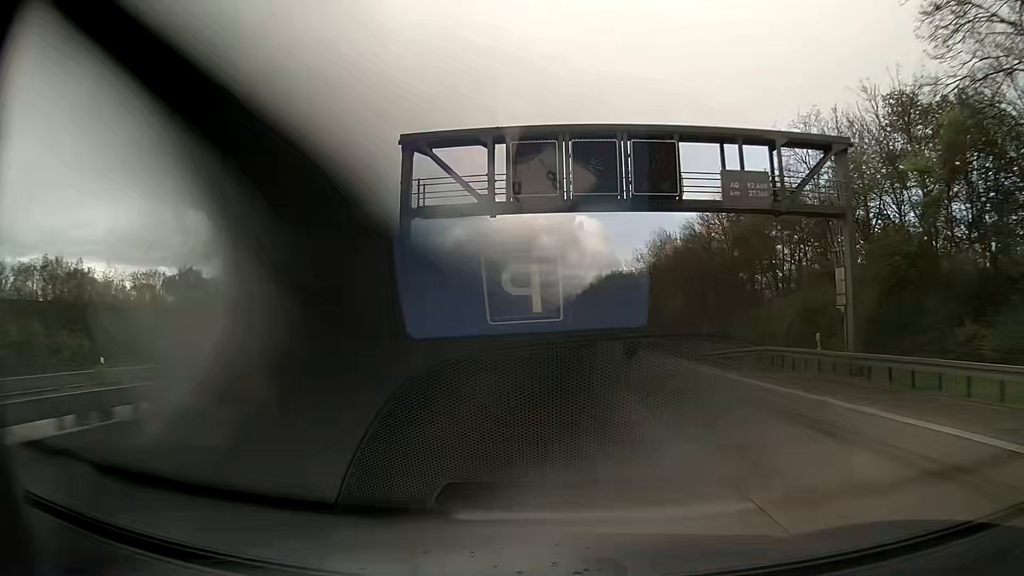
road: motorway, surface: asphalt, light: Day
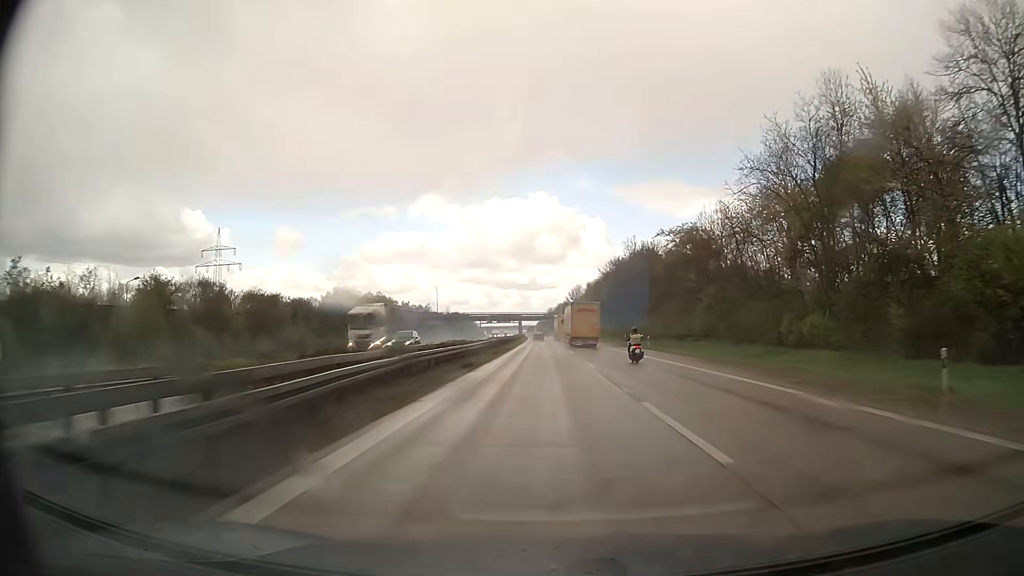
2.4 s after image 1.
(-0.2, +60.6) m; 0°
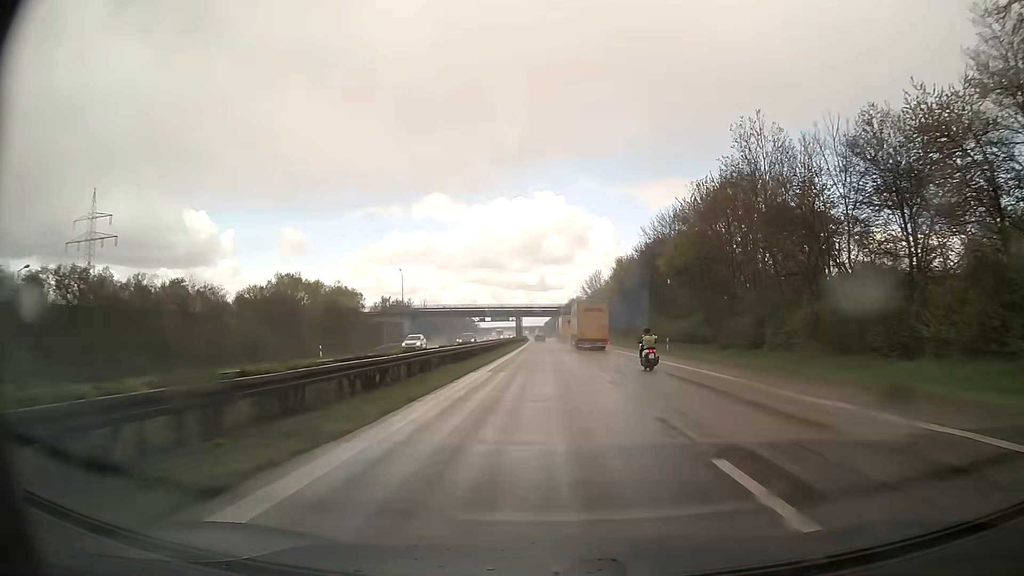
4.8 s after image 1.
(-0.3, +59.9) m; -1°
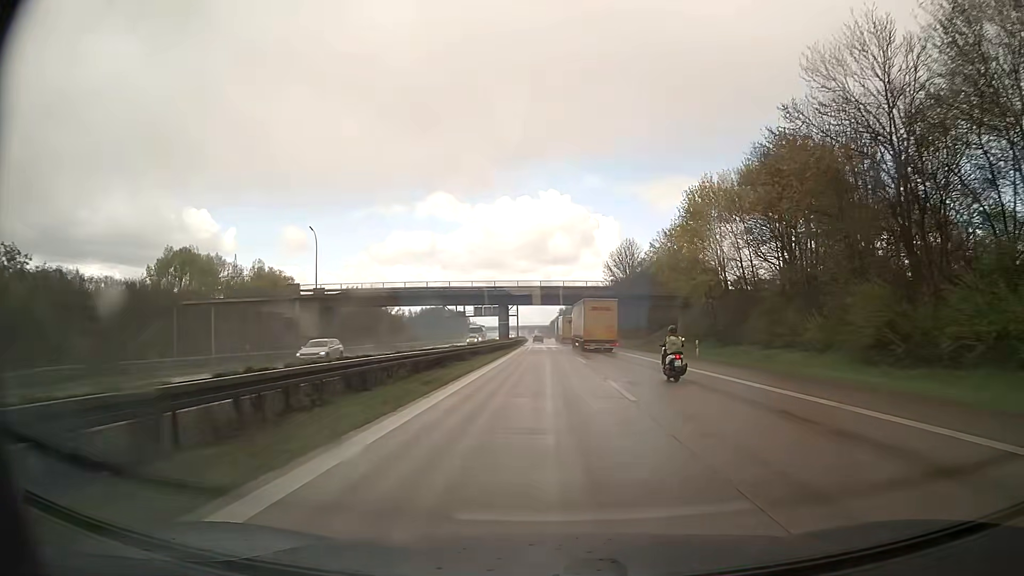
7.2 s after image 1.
(-0.4, +59.6) m; -1°
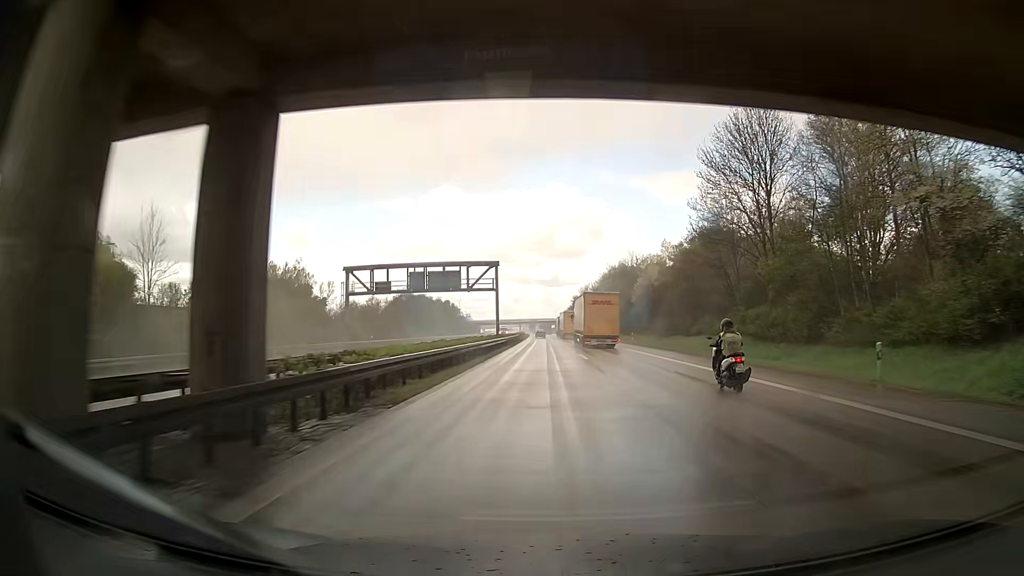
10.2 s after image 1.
(-0.4, +73.1) m; -1°
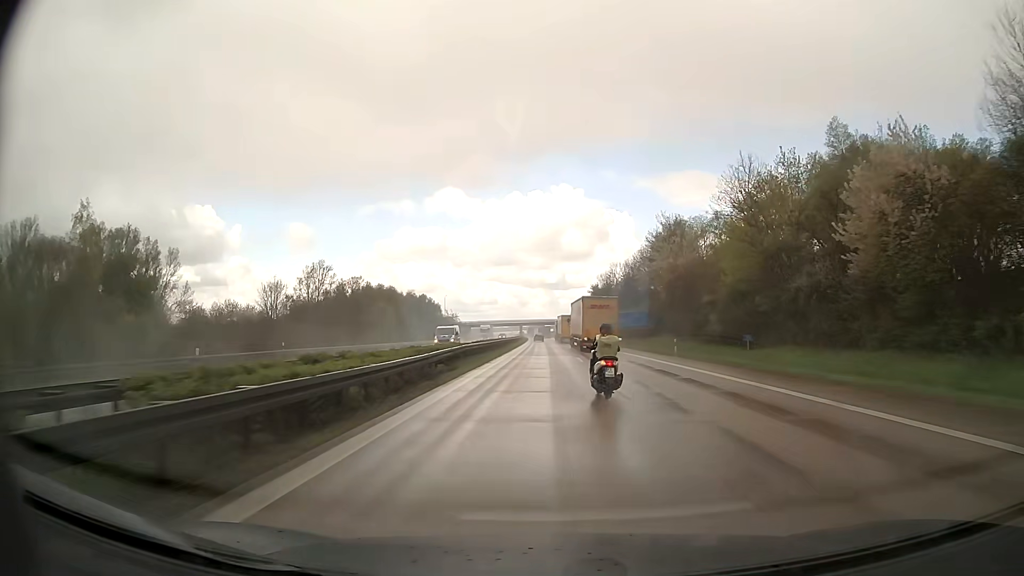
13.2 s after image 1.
(-0.2, +71.8) m; 0°
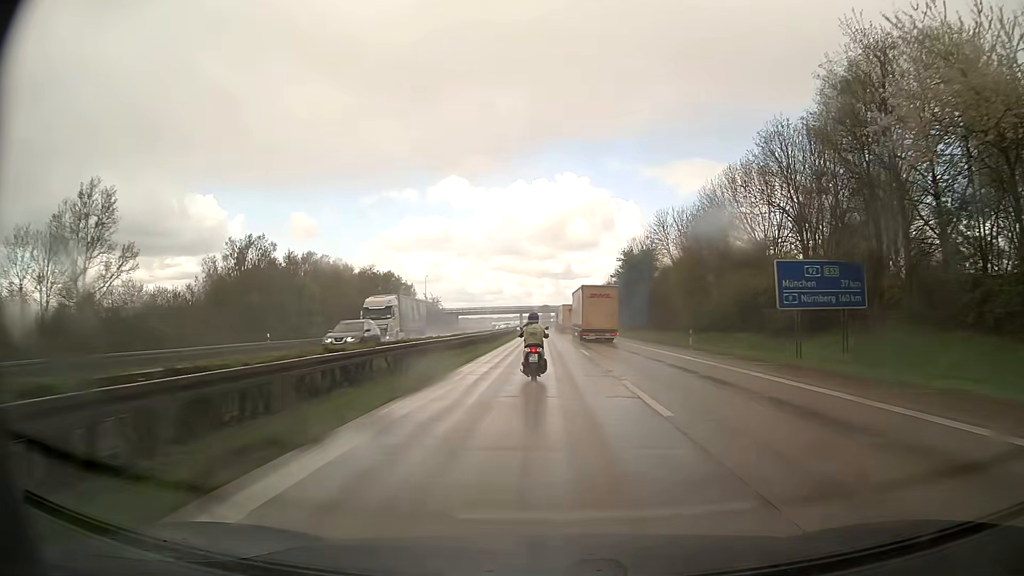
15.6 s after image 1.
(-0.5, +58.2) m; -1°
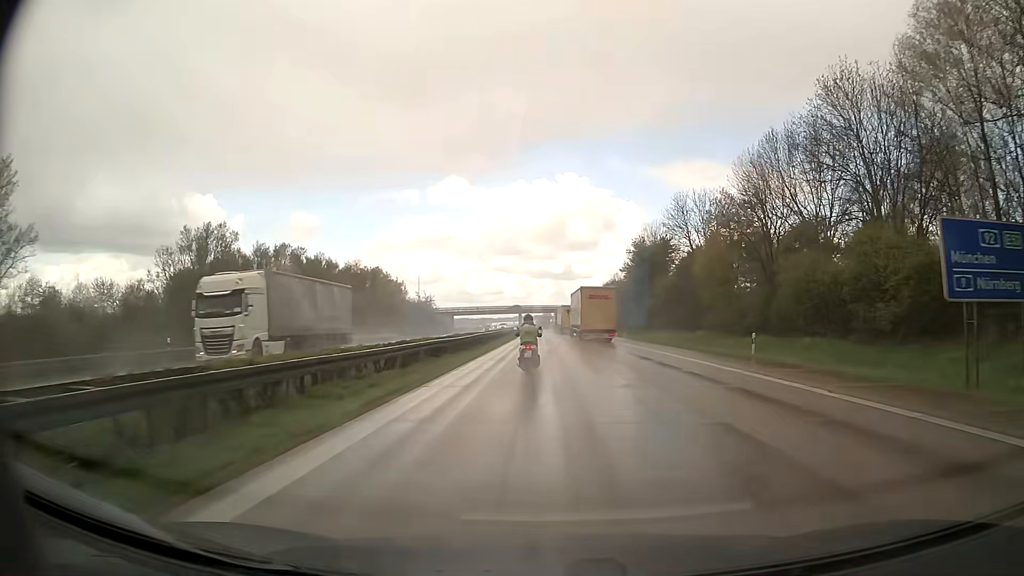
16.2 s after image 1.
(0.0, +13.0) m; 0°
(0, +10) (0, +20) (0, +30) (0, +40) (0, +50) (0, +60) (0, +70) (0, +80) (-1, +90) (-1, +100) m
